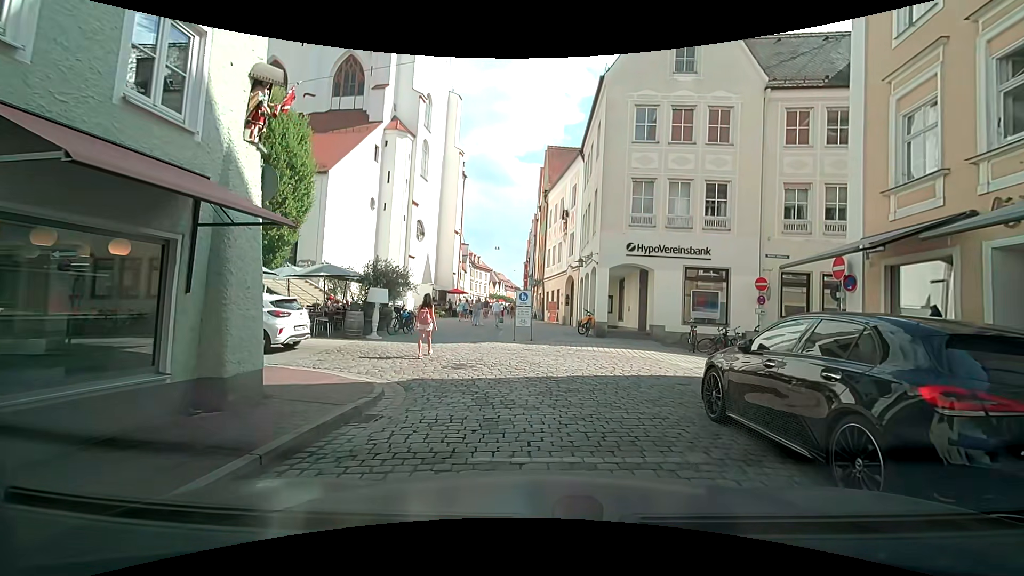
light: Day
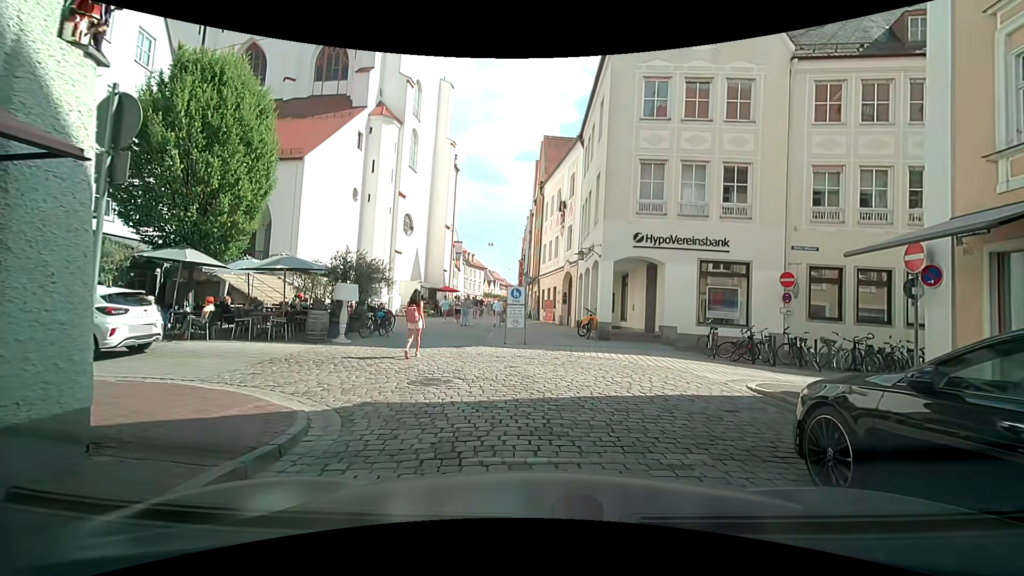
(0.0, +2.6) m; -1°
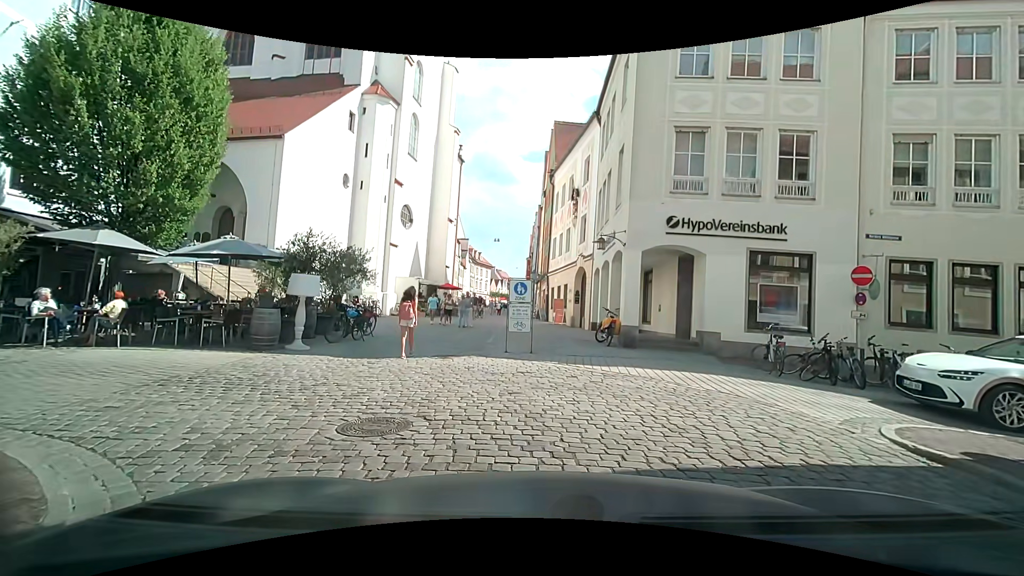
(+0.1, +3.4) m; -2°
